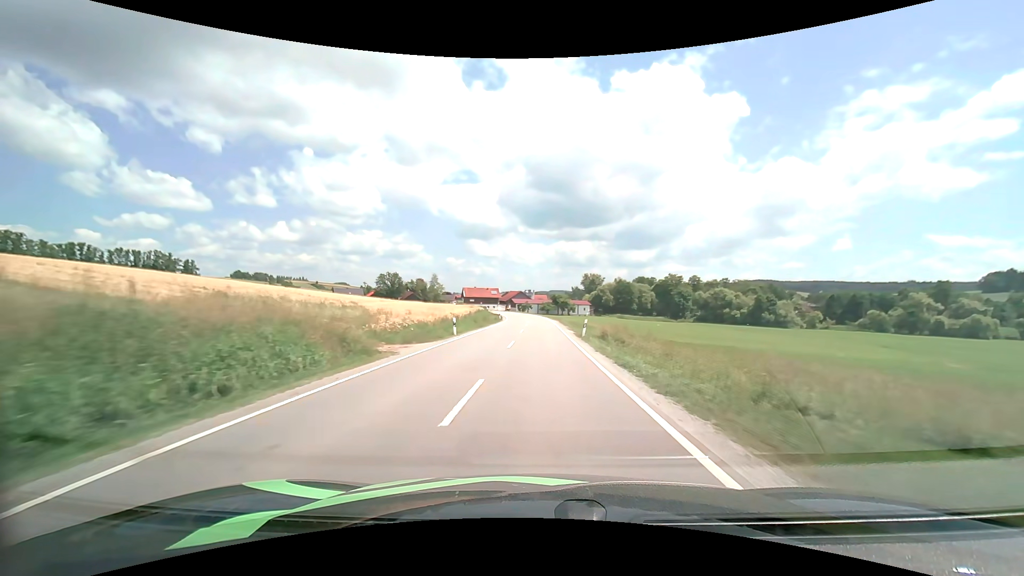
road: secondary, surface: asphalt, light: Day
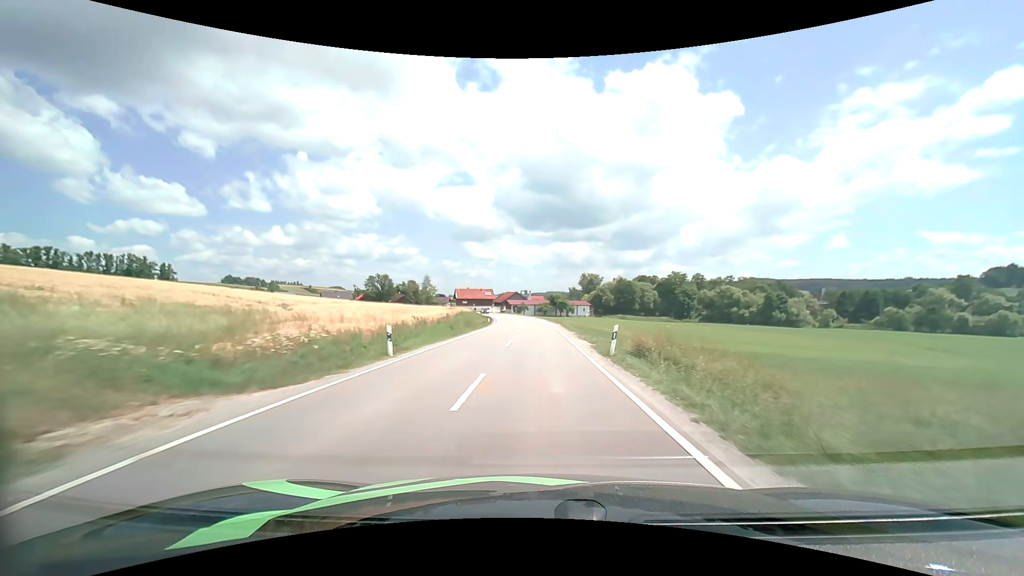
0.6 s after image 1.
(0.0, +11.2) m; 0°
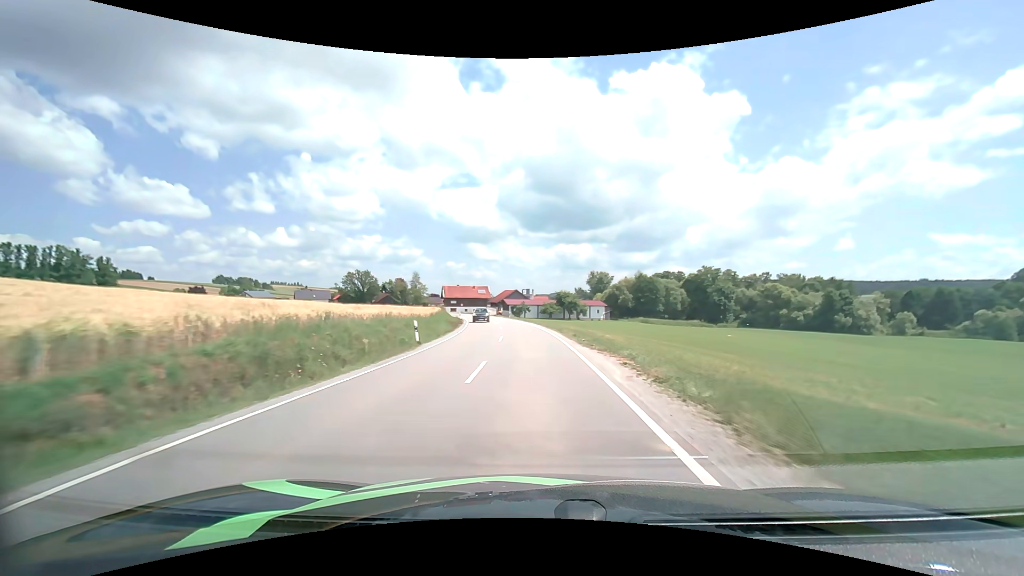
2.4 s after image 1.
(0.0, +33.1) m; -1°
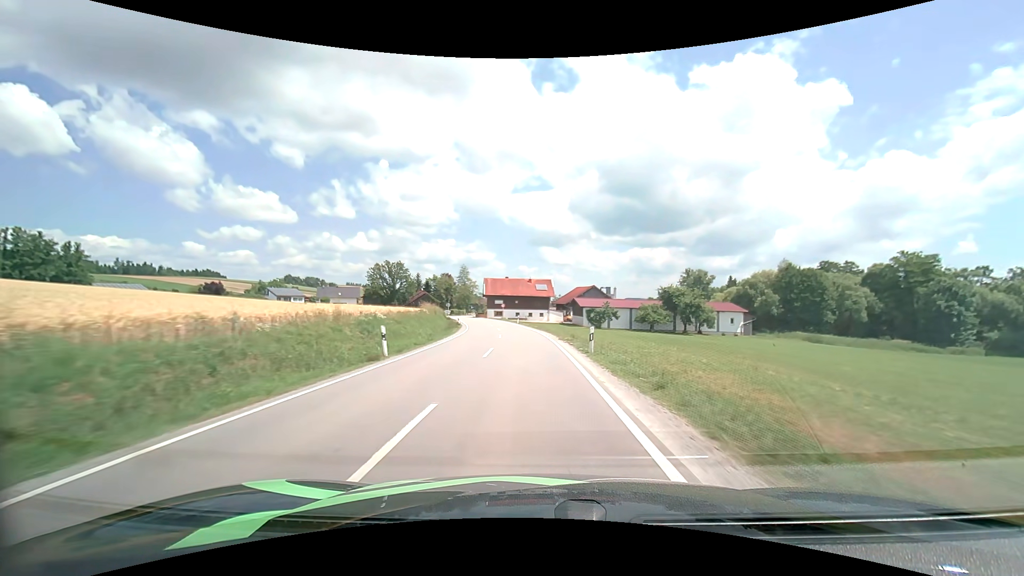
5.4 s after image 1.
(-3.2, +54.2) m; -8°
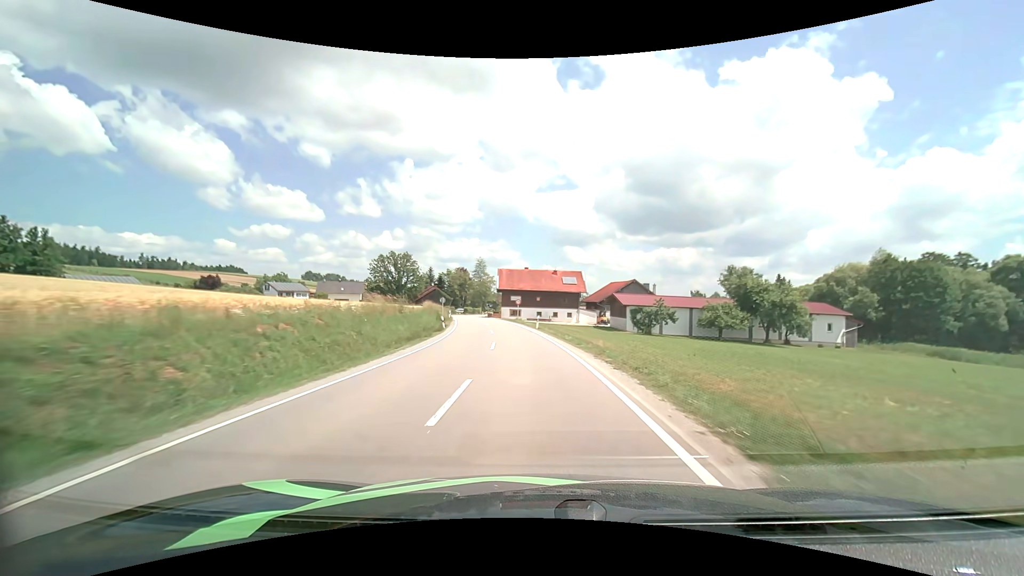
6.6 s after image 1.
(-0.5, +21.6) m; -3°
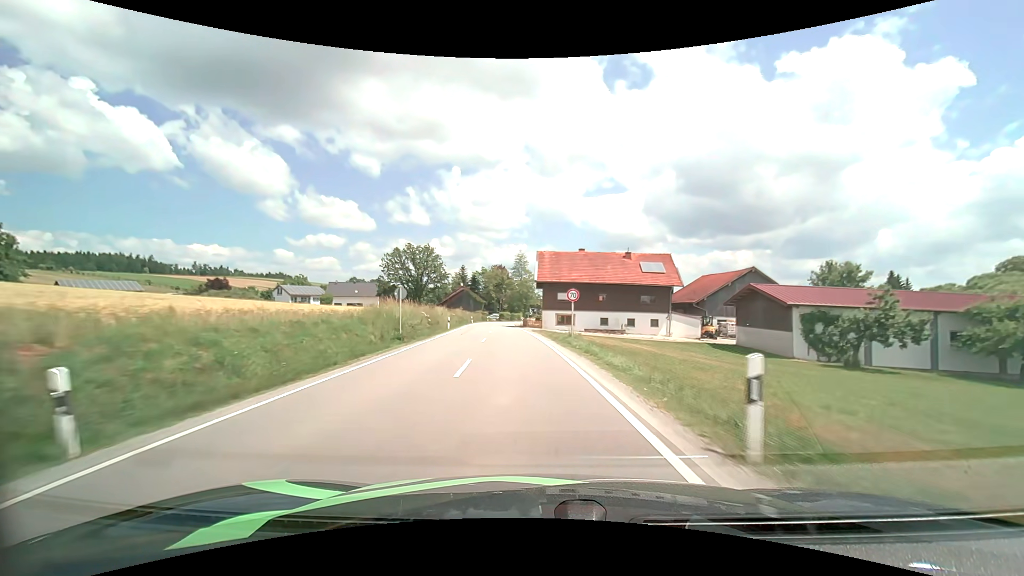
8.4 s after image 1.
(-1.5, +32.0) m; -6°
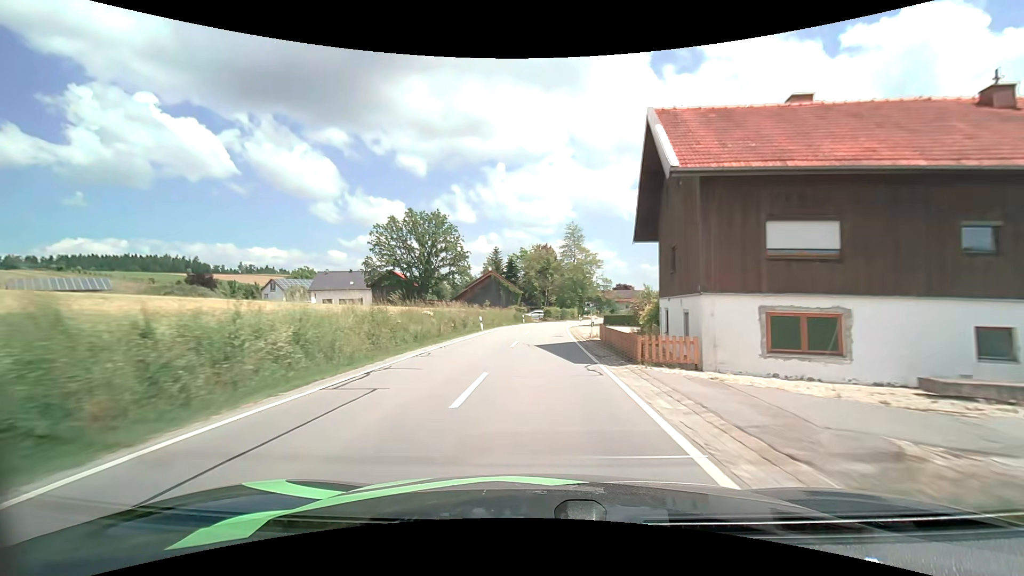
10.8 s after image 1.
(-2.3, +39.4) m; -5°
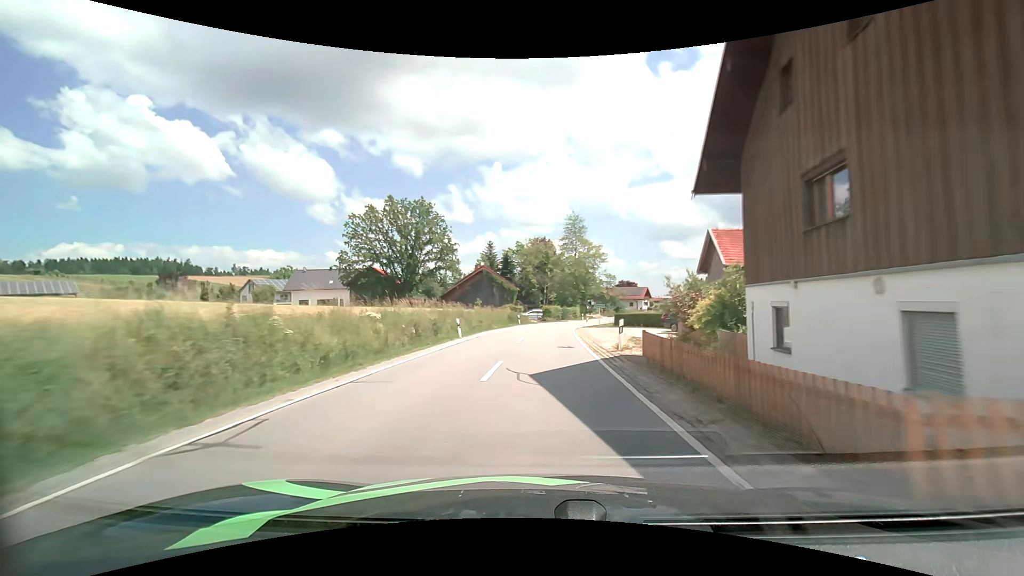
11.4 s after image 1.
(0.0, +9.5) m; 0°
(0, +10) (0, +20) (+1, +30) (+1, +40) (+3, +50) (+4, +60) (+7, +69) (+10, +79) (+13, +88) (+18, +97) m
